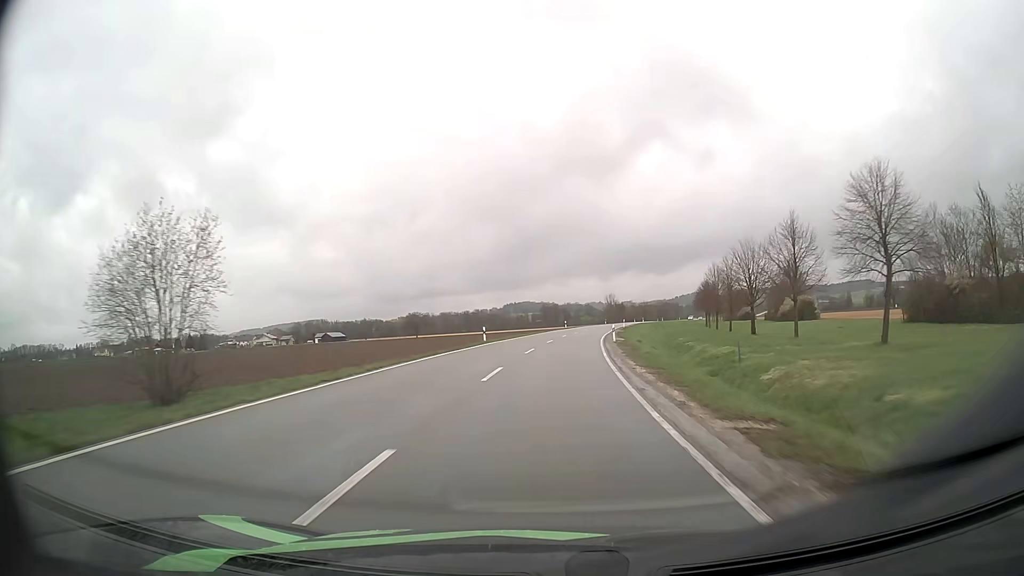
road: tertiary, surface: asphalt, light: Day
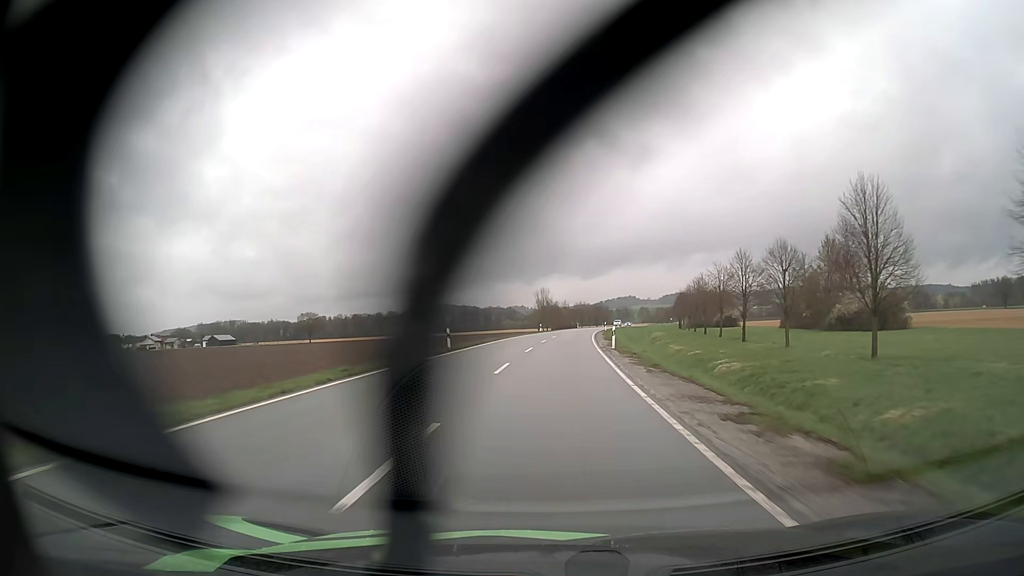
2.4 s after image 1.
(+3.1, +58.9) m; +7°
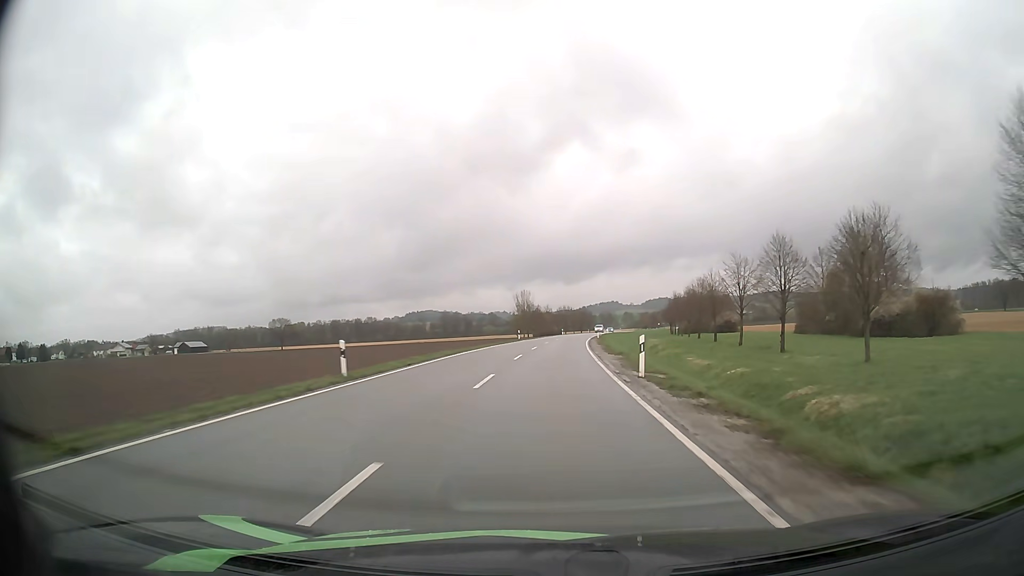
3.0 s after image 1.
(+0.2, +14.7) m; +1°
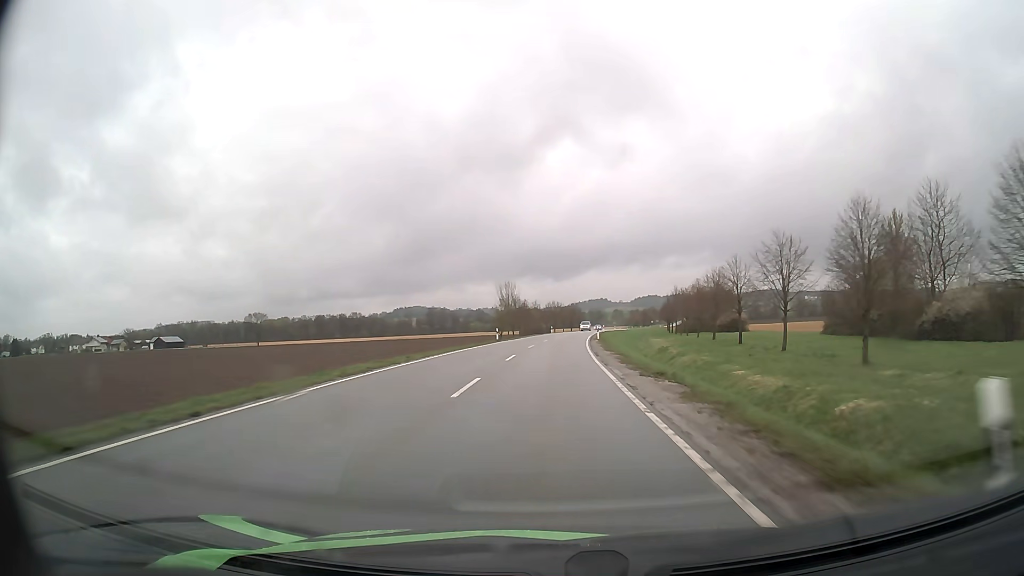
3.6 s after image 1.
(+0.1, +14.6) m; +1°
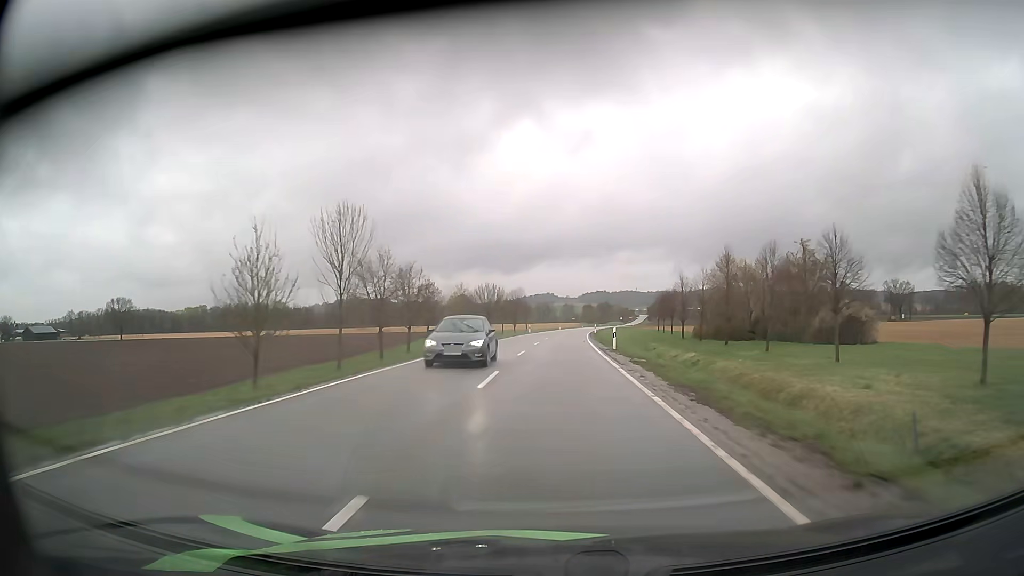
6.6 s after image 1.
(+2.9, +71.7) m; +5°
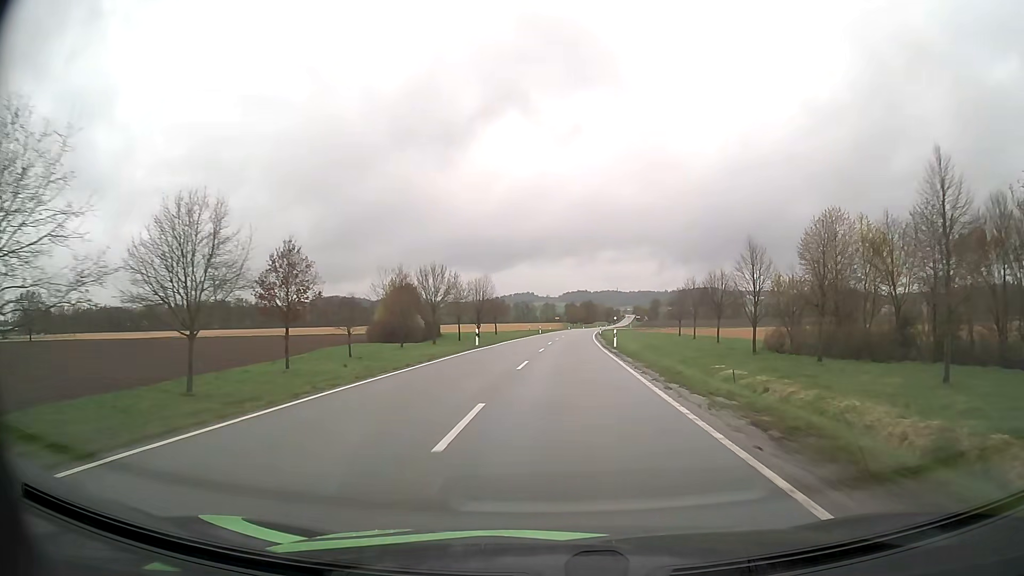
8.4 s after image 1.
(+0.5, +42.7) m; +1°
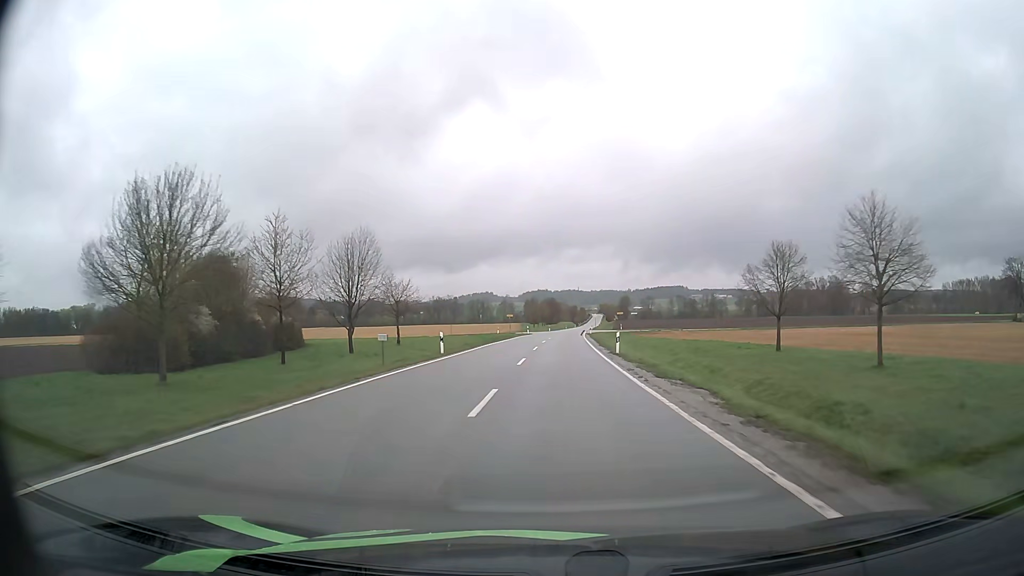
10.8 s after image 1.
(+1.8, +58.3) m; +3°
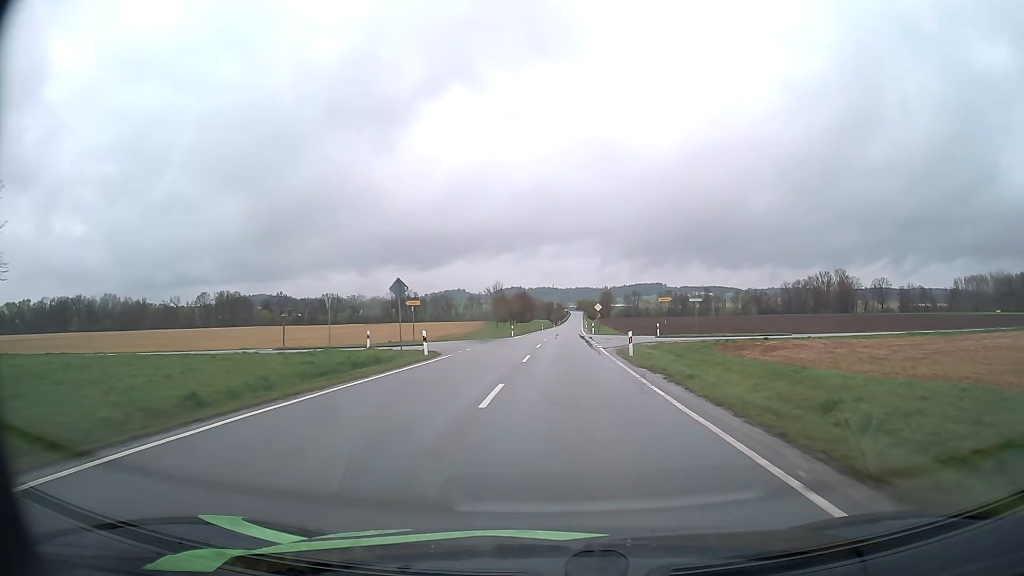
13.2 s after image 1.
(+1.0, +60.4) m; +2°
(0, +10) (0, +20) (0, +30) (+1, +40) (+1, +50) (+1, +60) (+2, +70) (+2, +80) (+3, +90) (+3, +100) m
